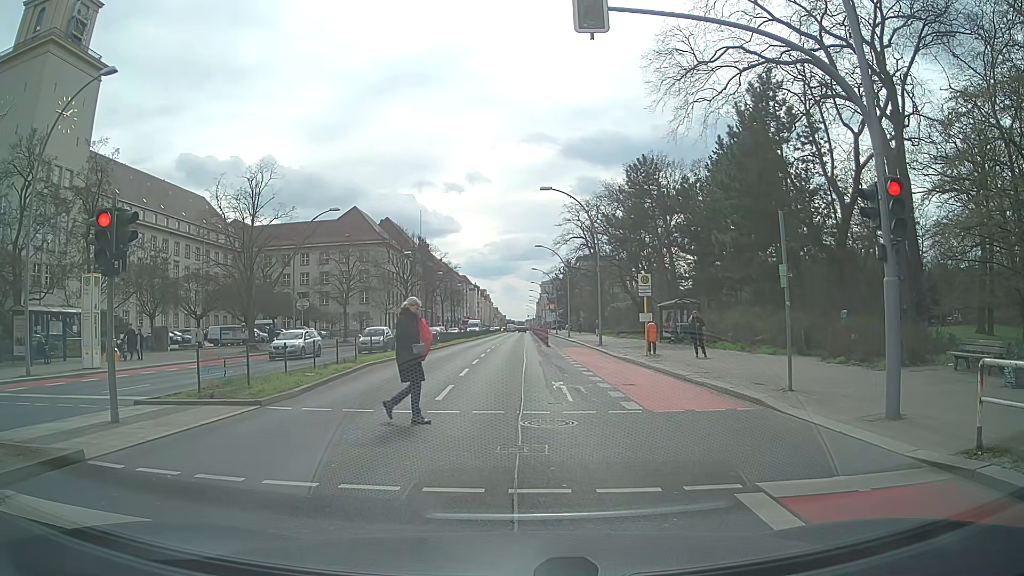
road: primary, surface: asphalt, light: Day
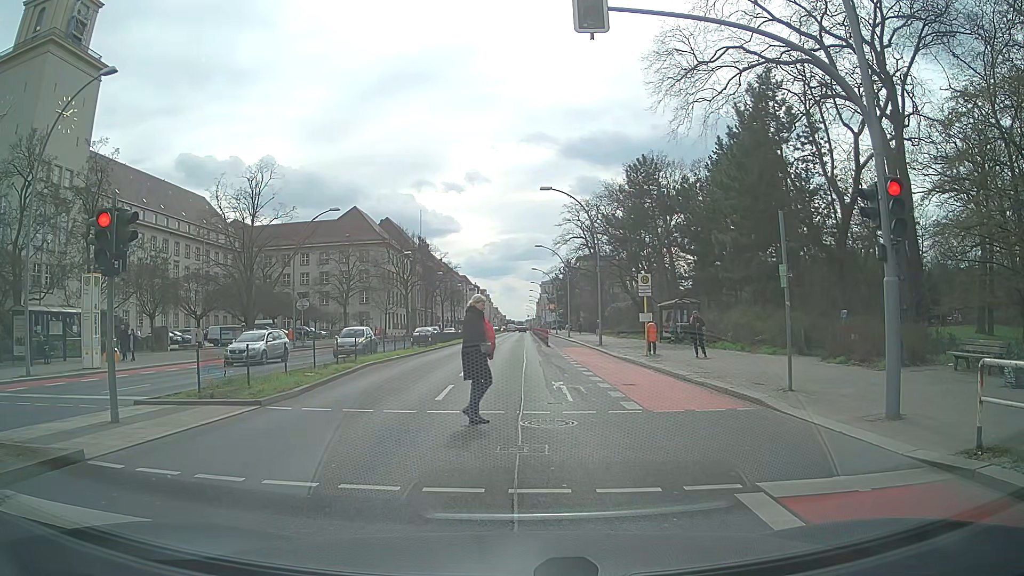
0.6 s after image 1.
(0.0, 0.0) m; 0°
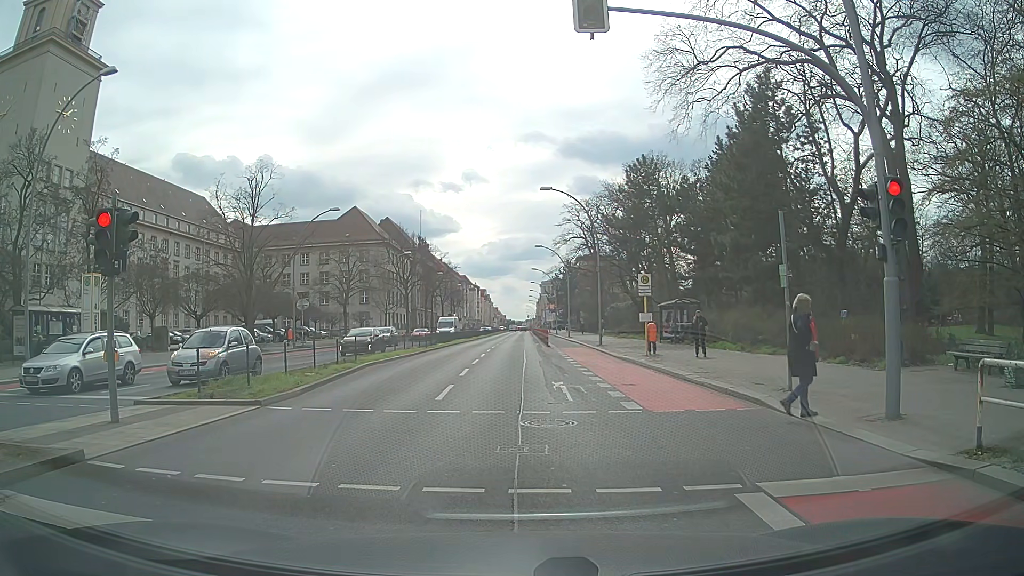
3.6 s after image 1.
(0.0, 0.0) m; 0°
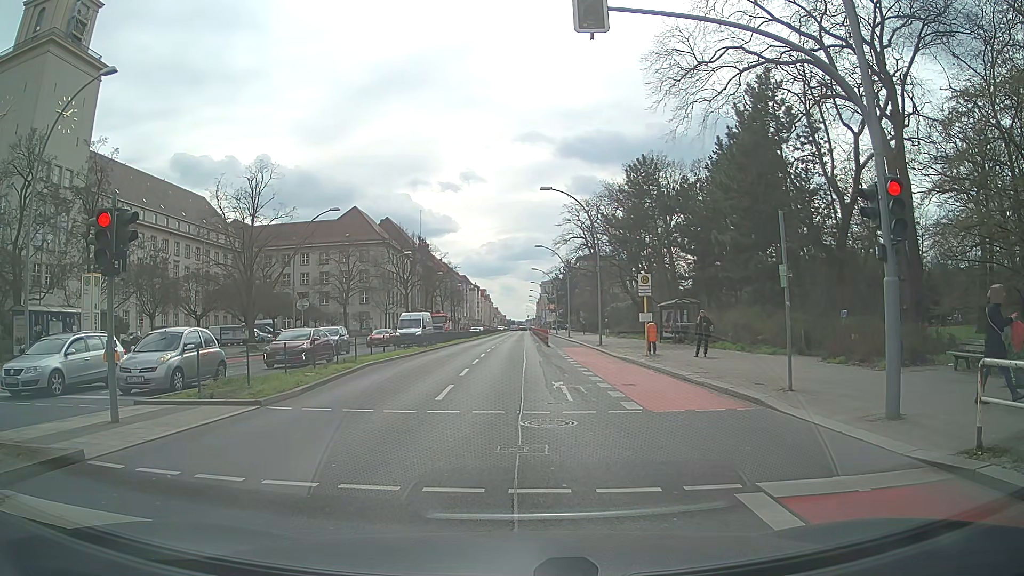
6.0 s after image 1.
(0.0, 0.0) m; 0°
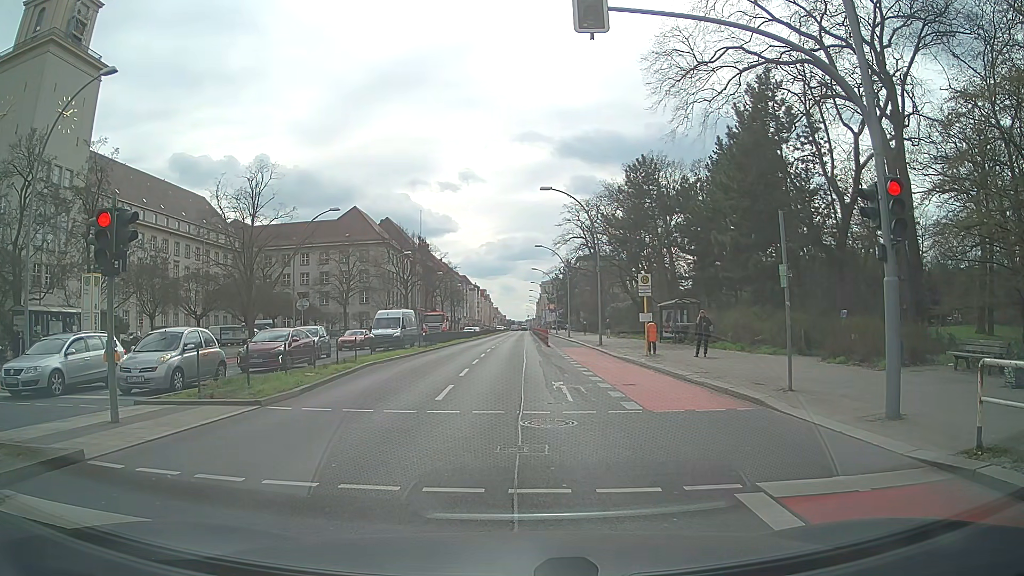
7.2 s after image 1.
(0.0, 0.0) m; 0°
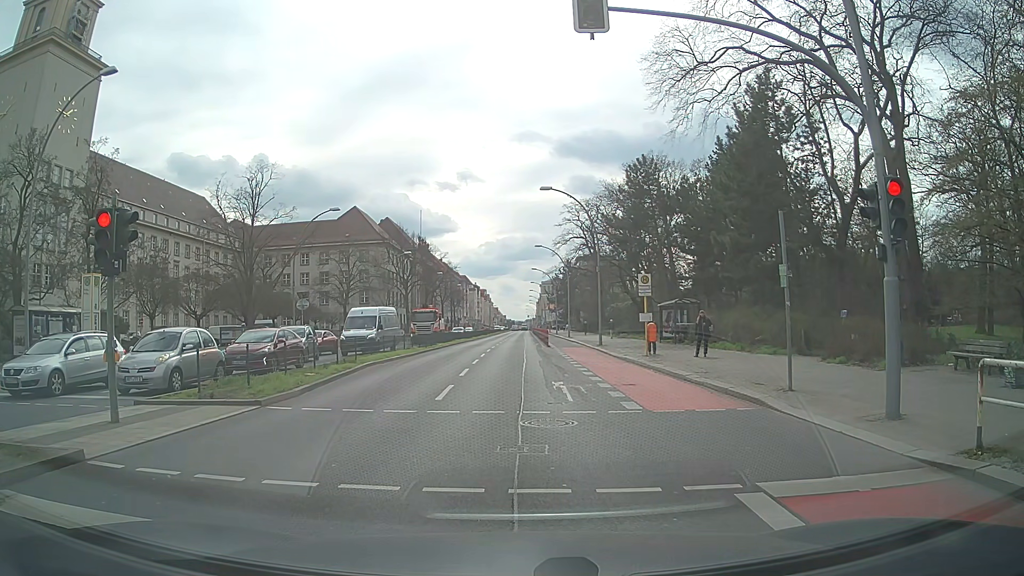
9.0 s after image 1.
(0.0, 0.0) m; 0°
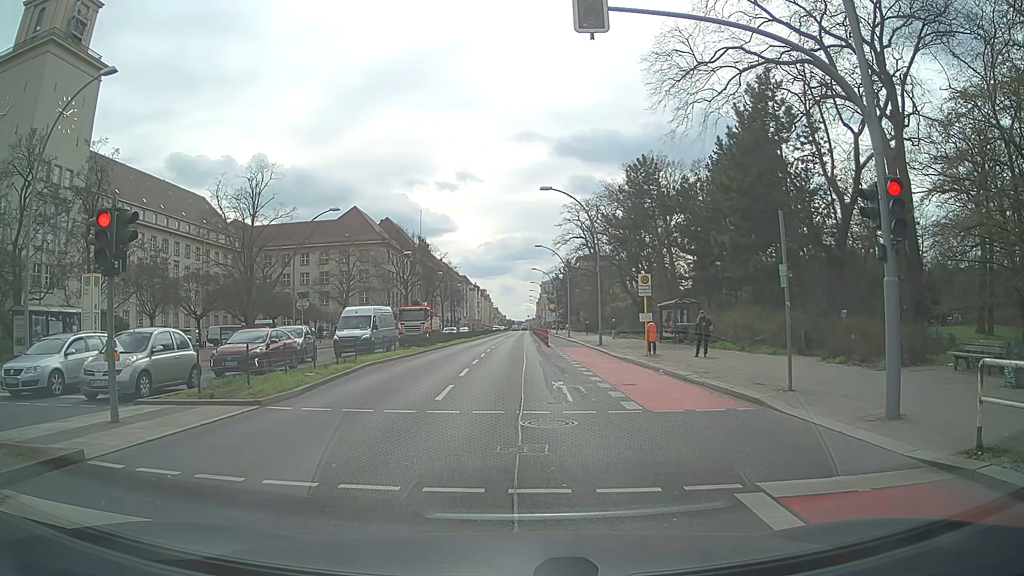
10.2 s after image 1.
(0.0, 0.0) m; 0°
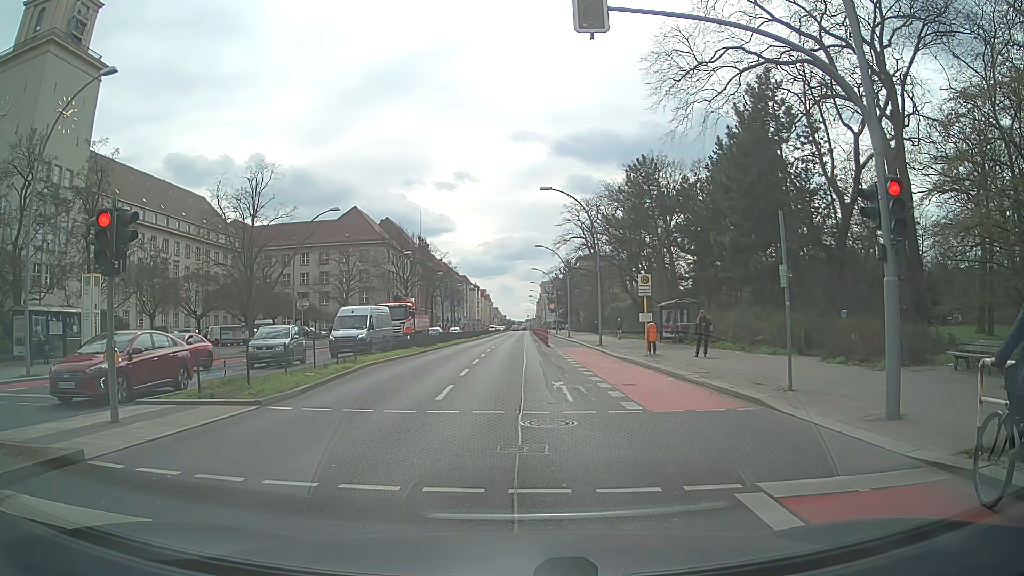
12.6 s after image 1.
(0.0, 0.0) m; 0°
(0, +10) (-1, +20) (-1, +30) (-2, +40) (-2, +50) (-3, +60) (-3, +70) (-3, +80) (-4, +90) (-4, +100) m
